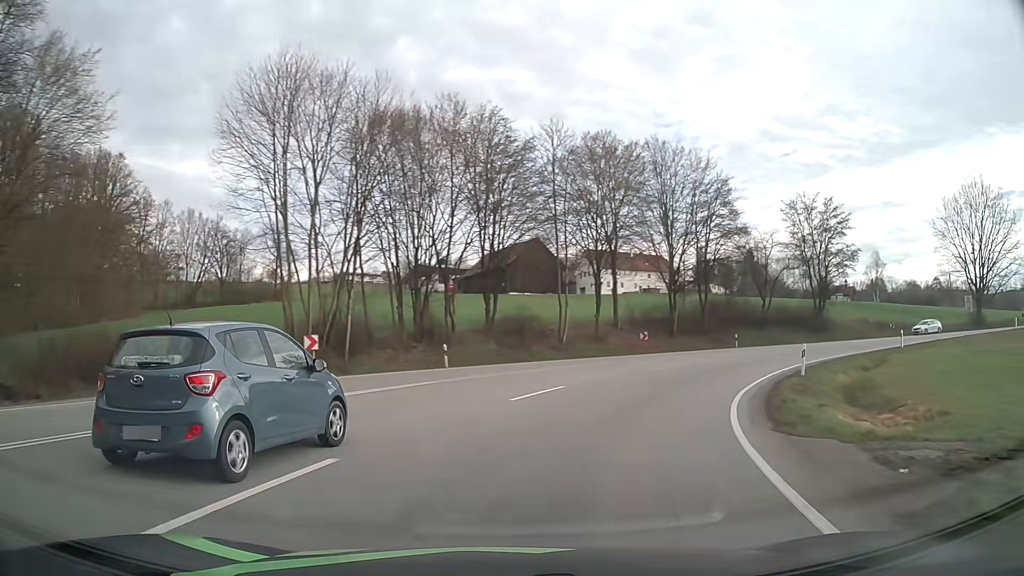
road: primary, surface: asphalt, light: Day
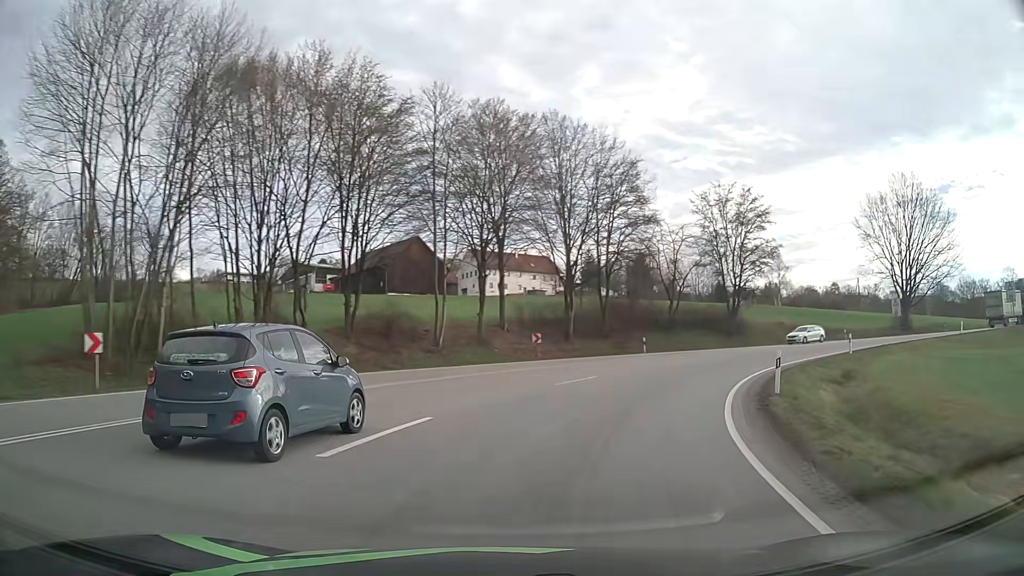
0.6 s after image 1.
(+0.7, +7.3) m; +10°
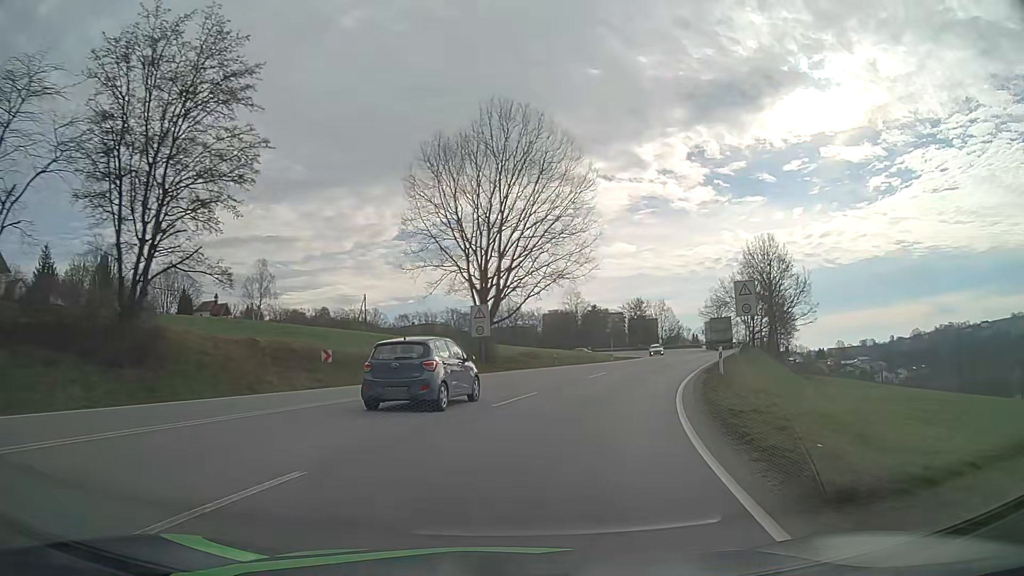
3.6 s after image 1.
(+14.5, +33.6) m; +45°
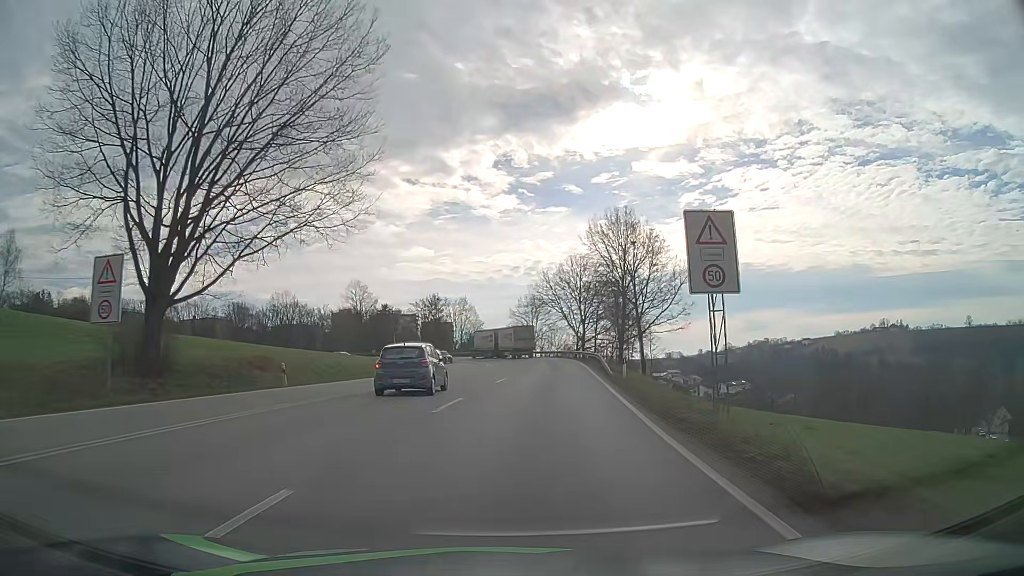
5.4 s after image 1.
(+4.2, +23.4) m; +18°
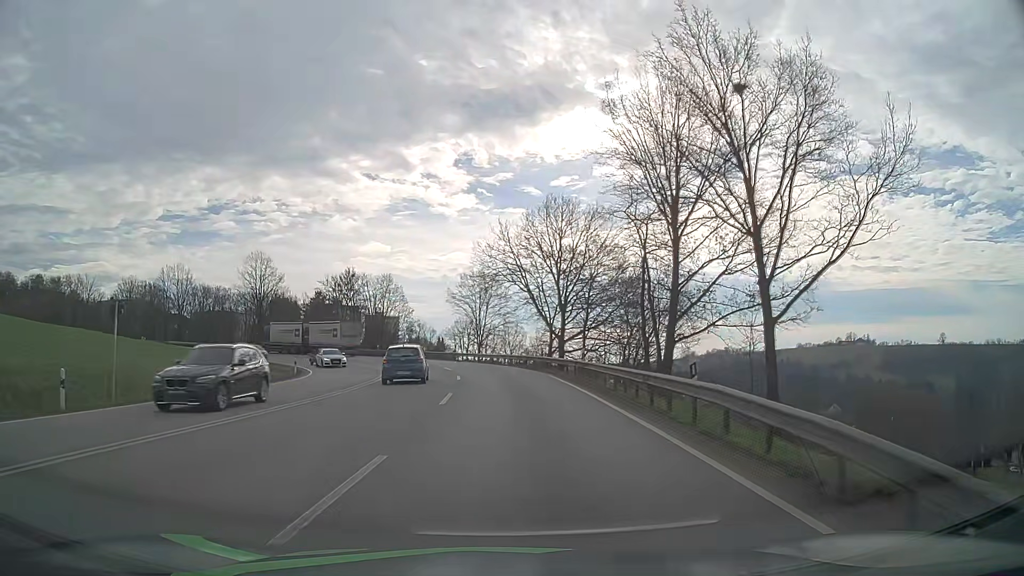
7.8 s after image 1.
(+2.0, +33.1) m; +4°
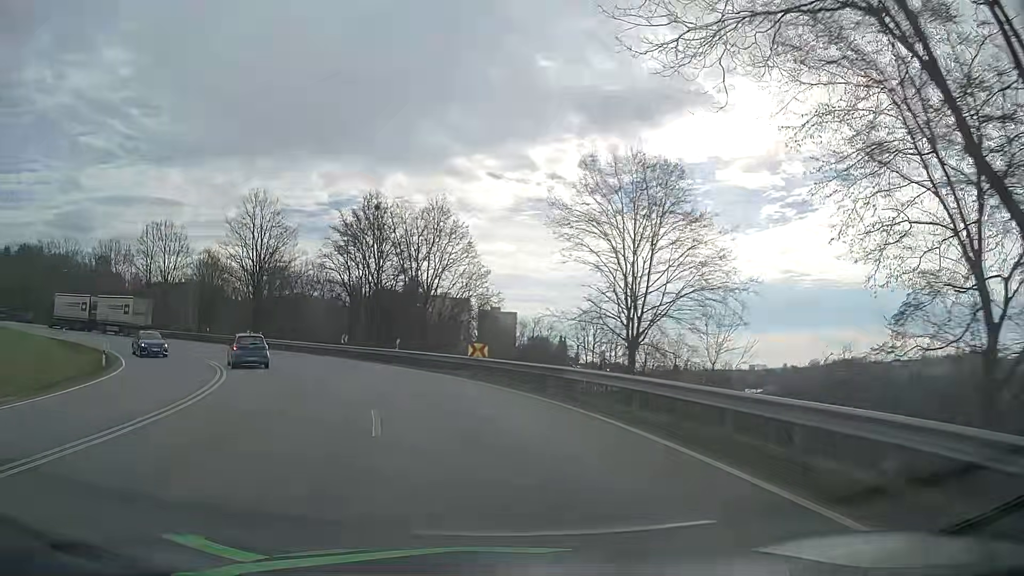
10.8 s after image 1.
(-2.2, +42.5) m; -9°
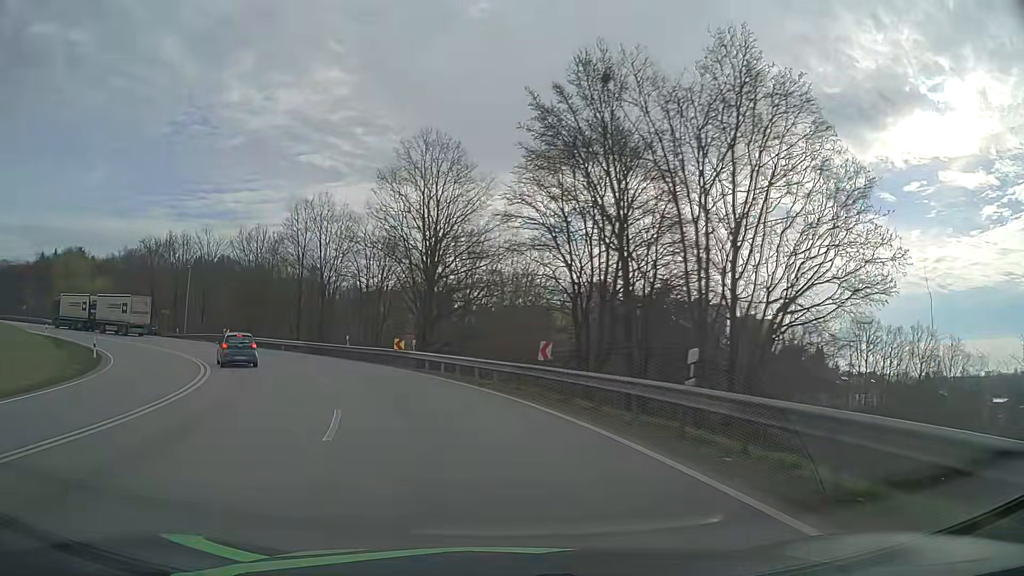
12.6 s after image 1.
(-4.0, +24.2) m; -21°
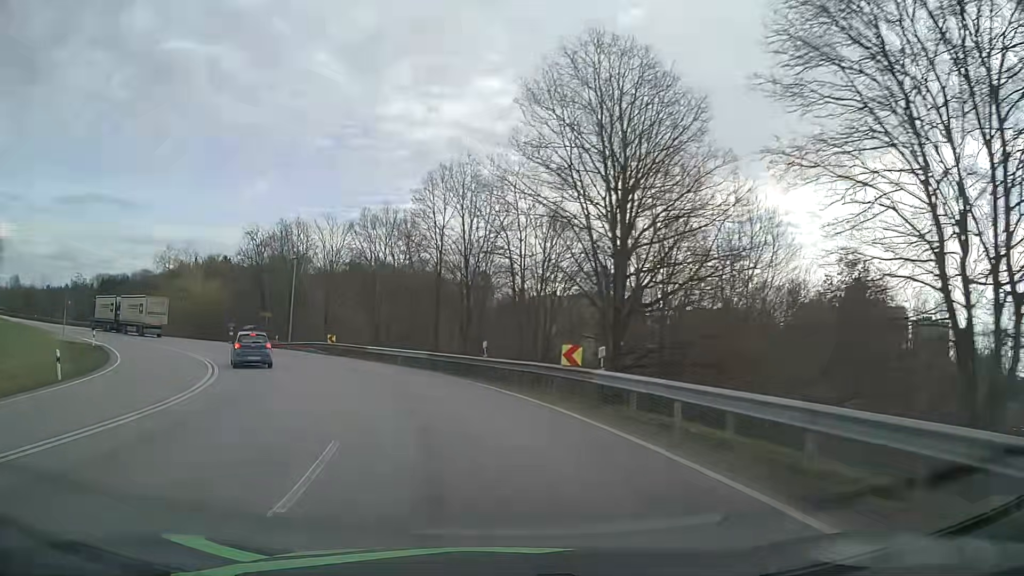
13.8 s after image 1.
(-2.2, +16.2) m; -15°
(-1, +10) (-3, +20) (-7, +29) (-12, +38) (-18, +45) (-26, +52) (-33, +58) (-42, +64) (-50, +69) (-58, +75) m
